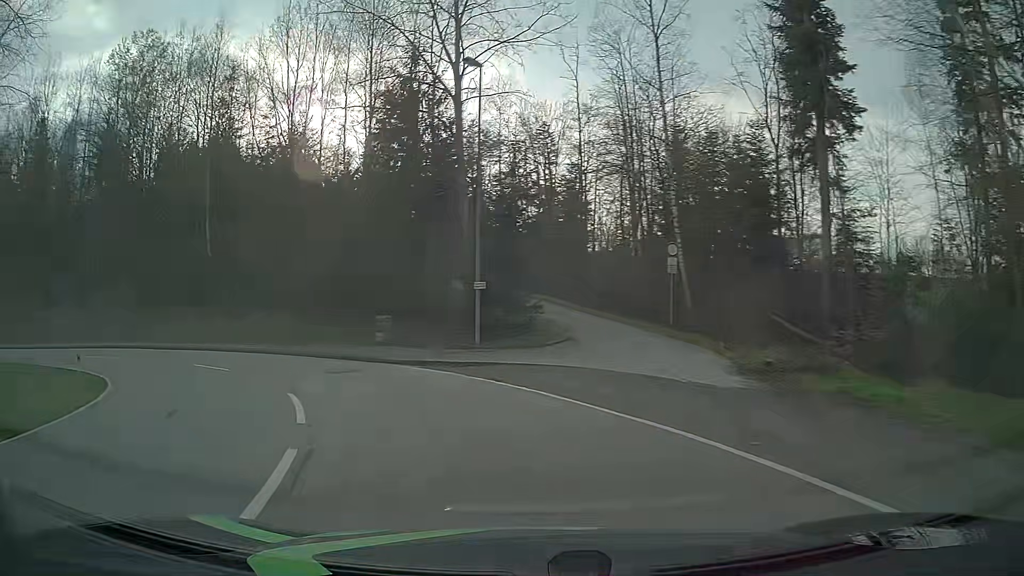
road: tertiary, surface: asphalt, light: Day
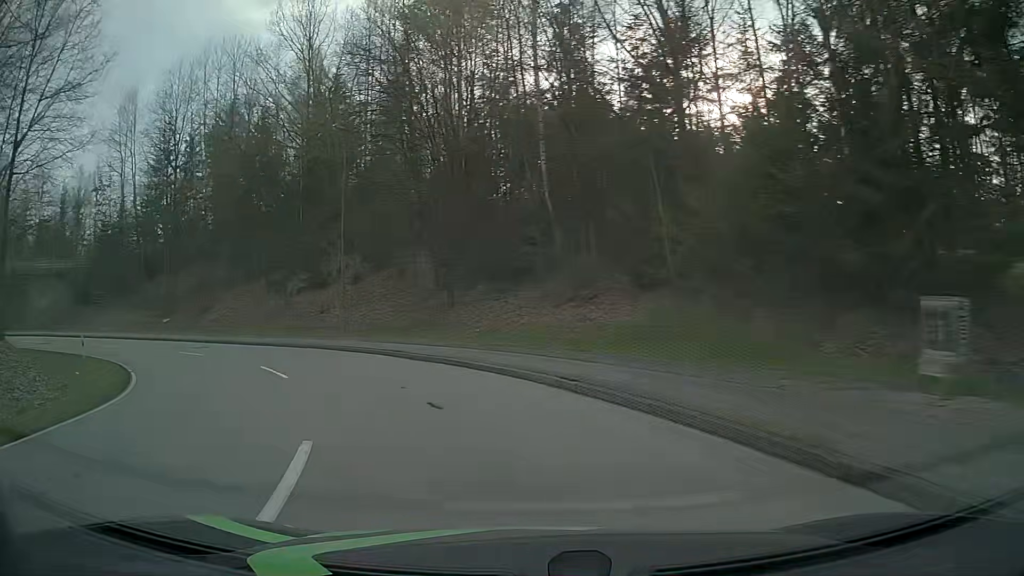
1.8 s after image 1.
(-5.6, +18.4) m; -34°
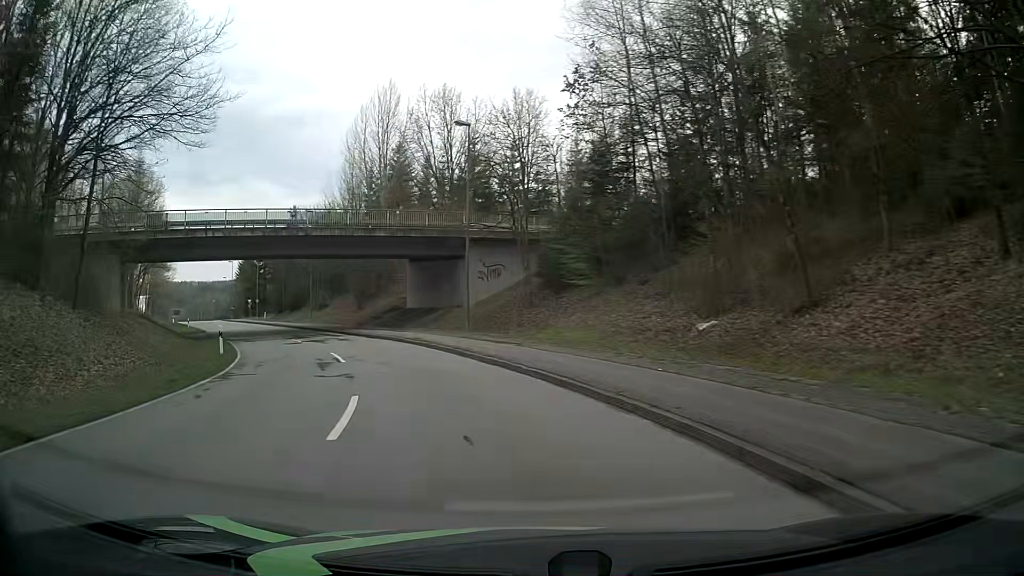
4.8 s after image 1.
(-14.5, +29.8) m; -49°
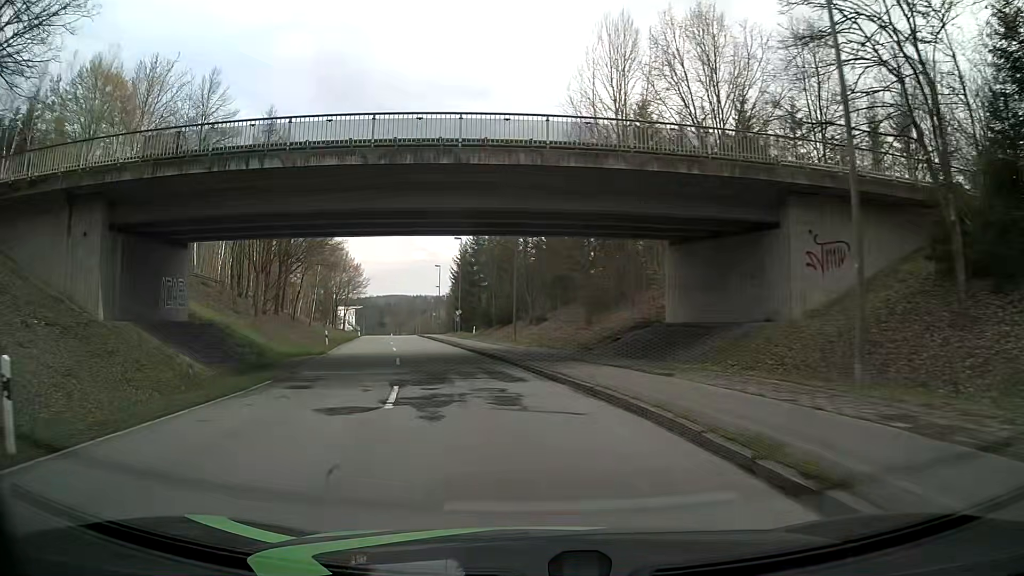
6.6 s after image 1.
(-4.5, +20.8) m; -22°
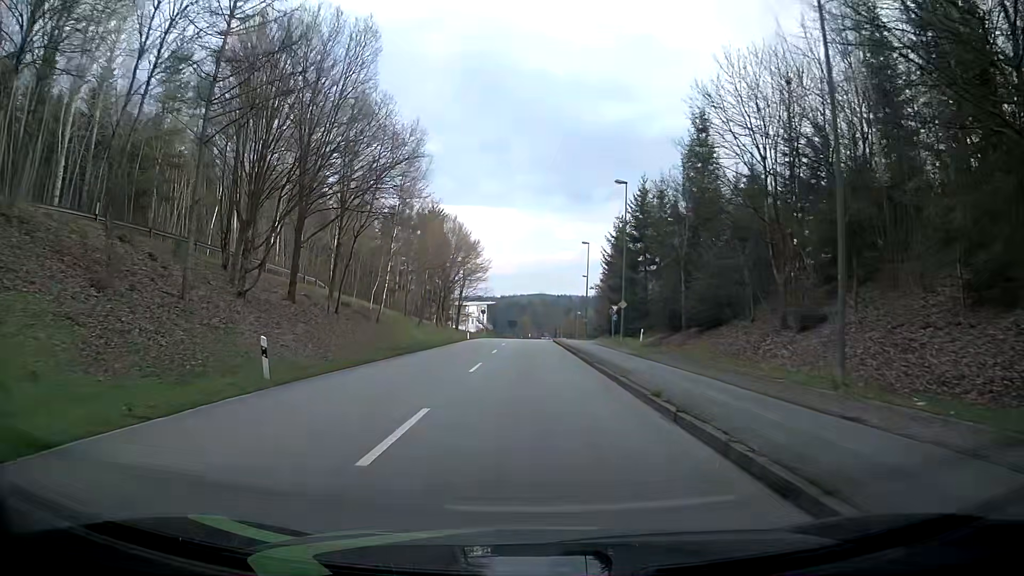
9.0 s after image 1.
(-4.3, +28.8) m; -9°
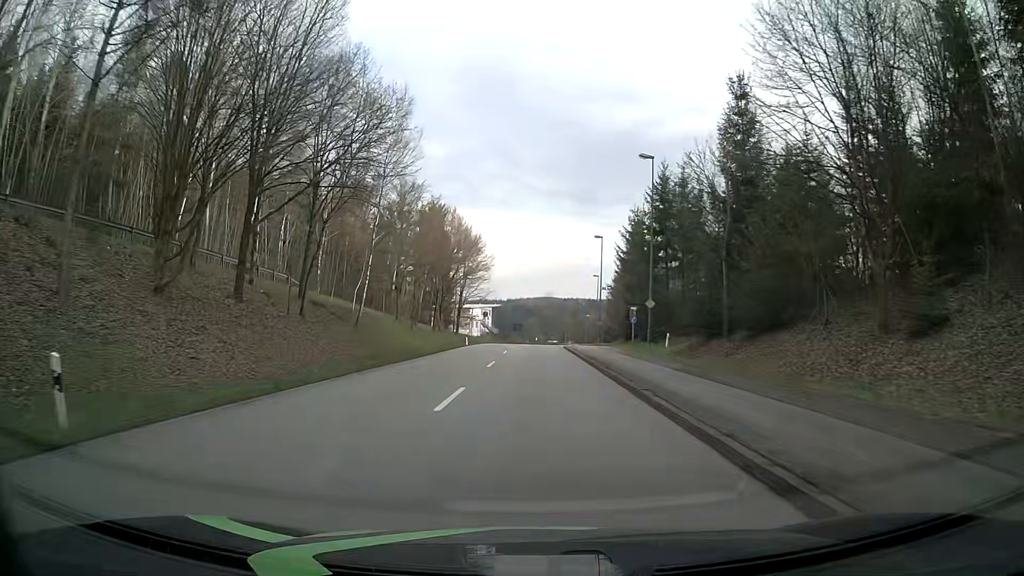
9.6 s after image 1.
(-0.2, +7.6) m; -4°
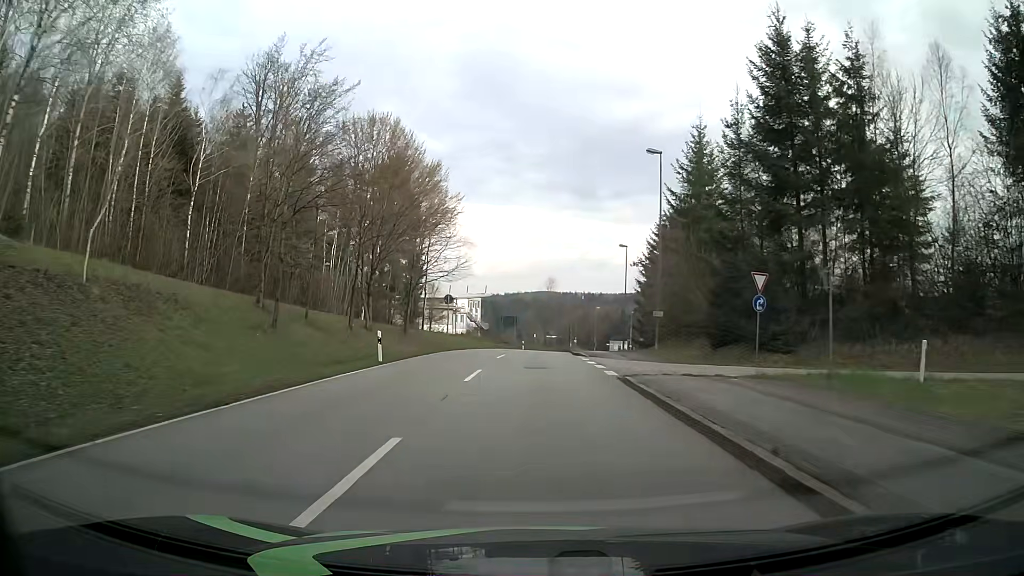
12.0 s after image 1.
(-0.3, +31.0) m; -1°
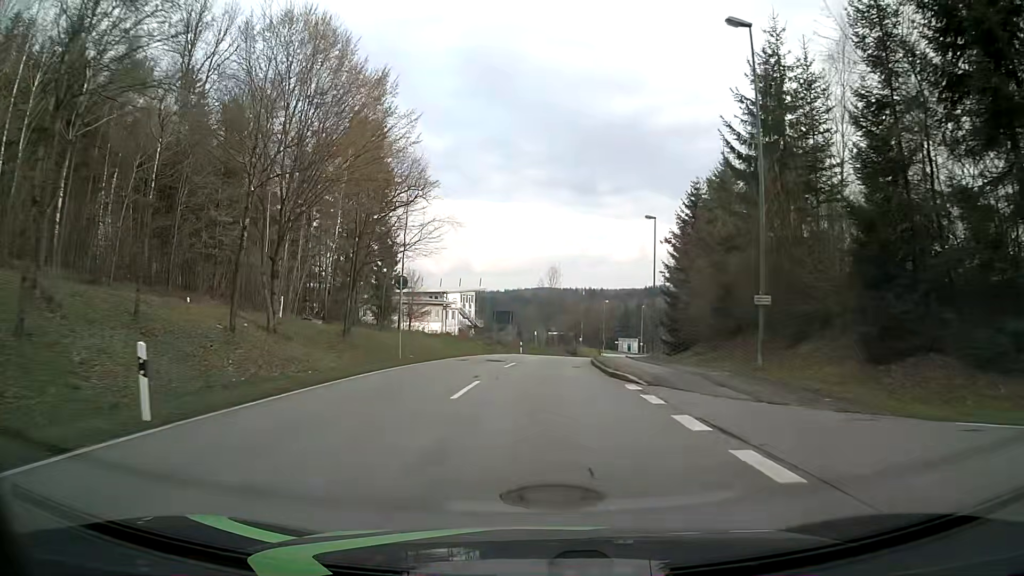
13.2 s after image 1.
(0.0, +15.5) m; 0°
(0, +10) (0, +20) (+1, +30) (+1, +40) (+3, +50) (+4, +60) (+6, +69) (+9, +79) (+12, +89) (+15, +98) m
